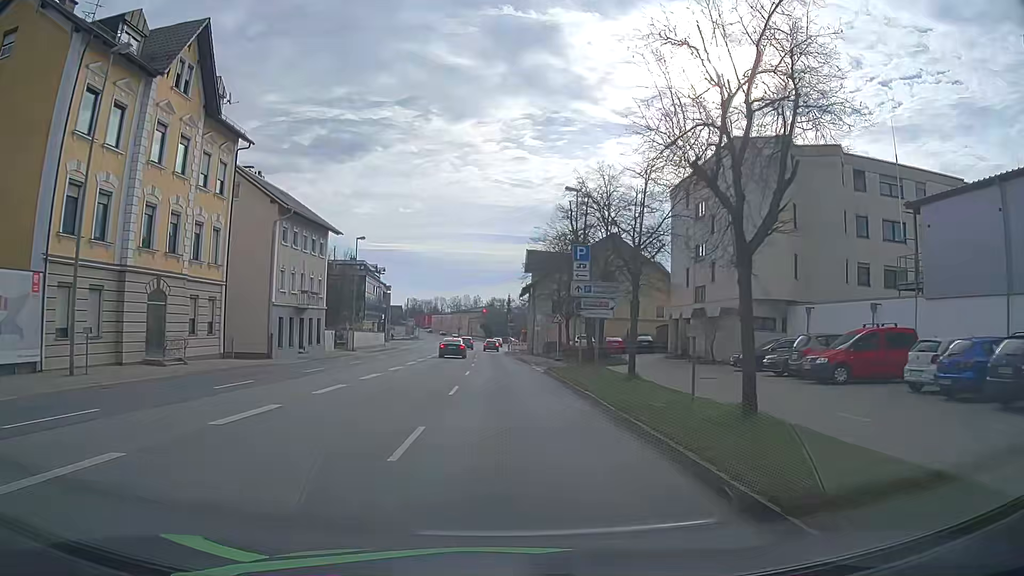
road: primary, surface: asphalt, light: Day
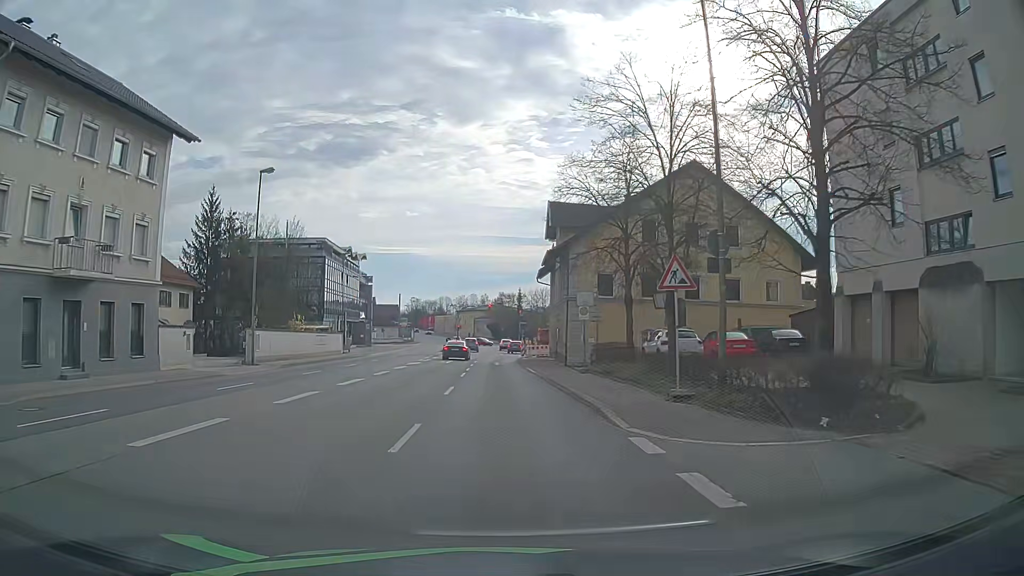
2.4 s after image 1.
(-0.2, +26.4) m; -1°
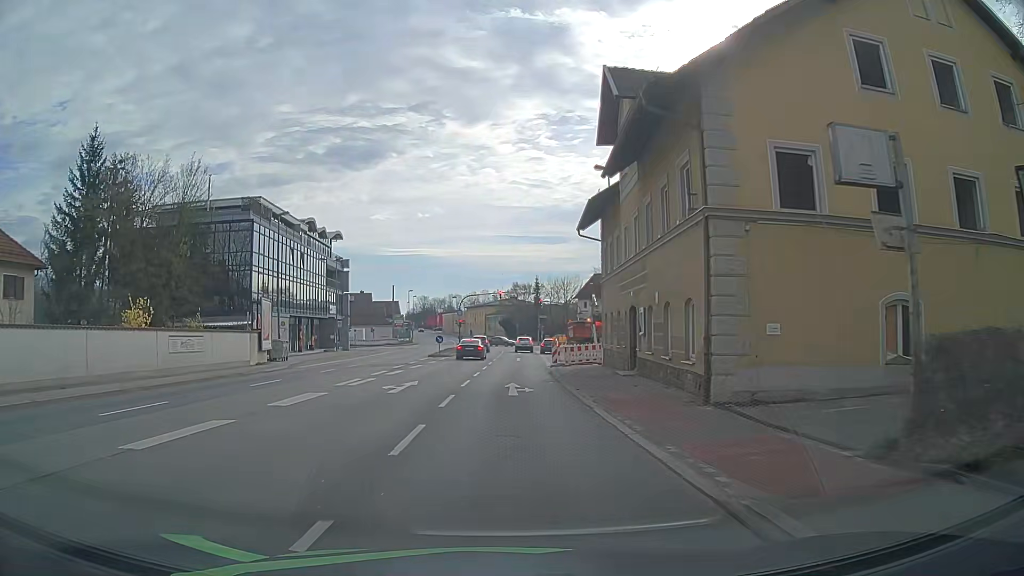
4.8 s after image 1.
(-0.2, +24.1) m; -1°
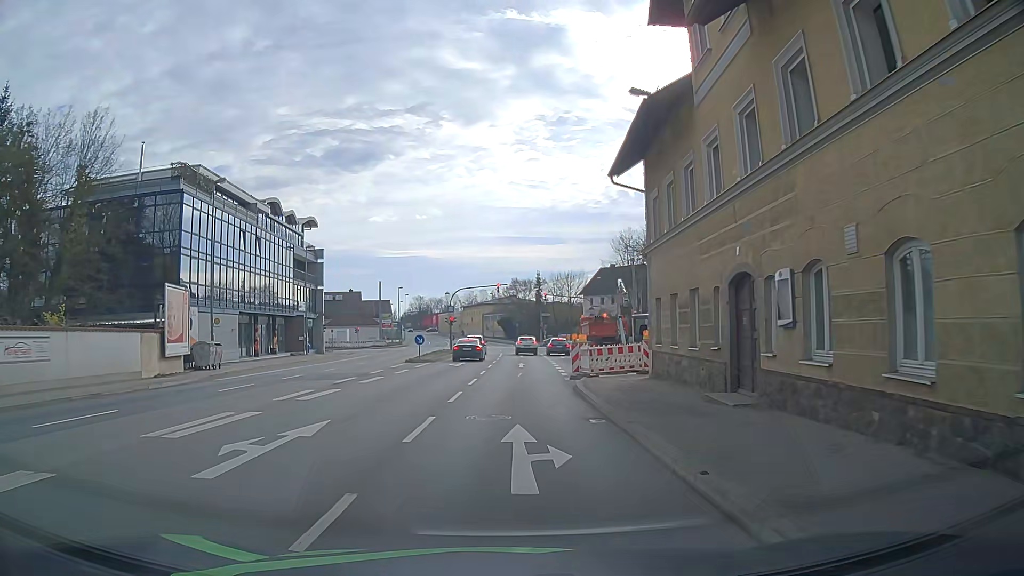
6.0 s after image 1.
(-0.1, +11.0) m; 0°
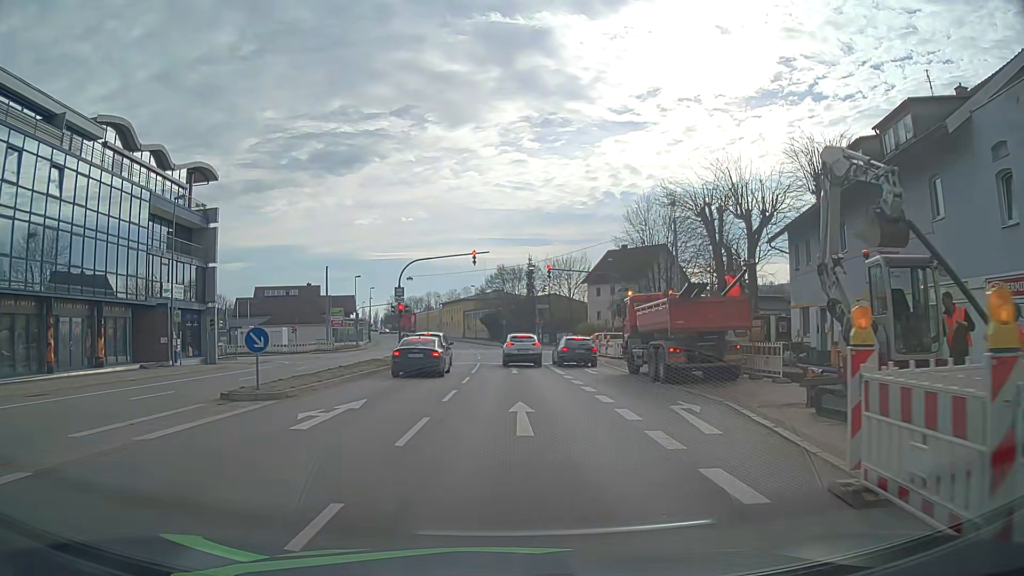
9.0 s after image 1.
(+0.2, +24.4) m; +1°
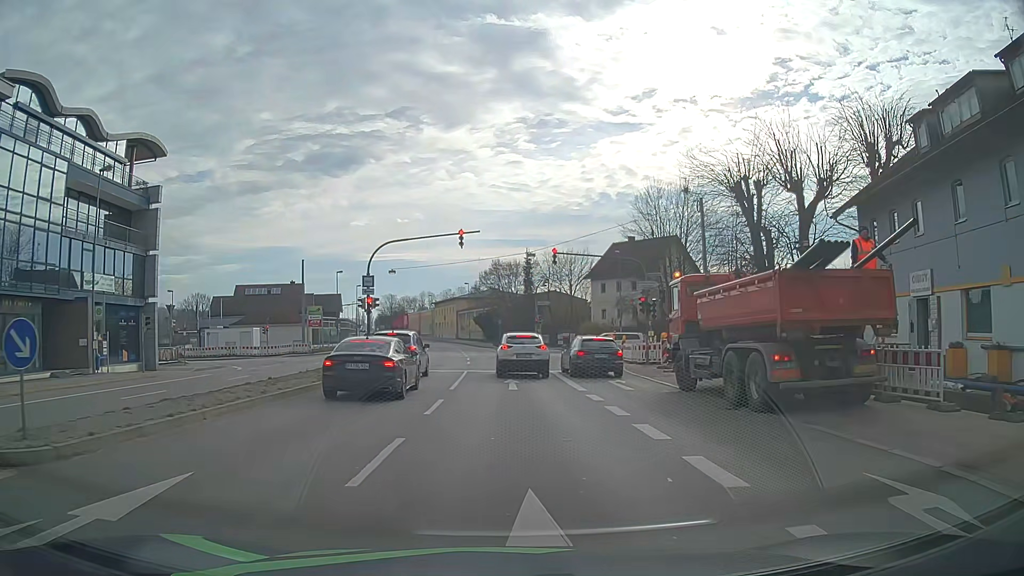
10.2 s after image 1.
(0.0, +8.2) m; 0°
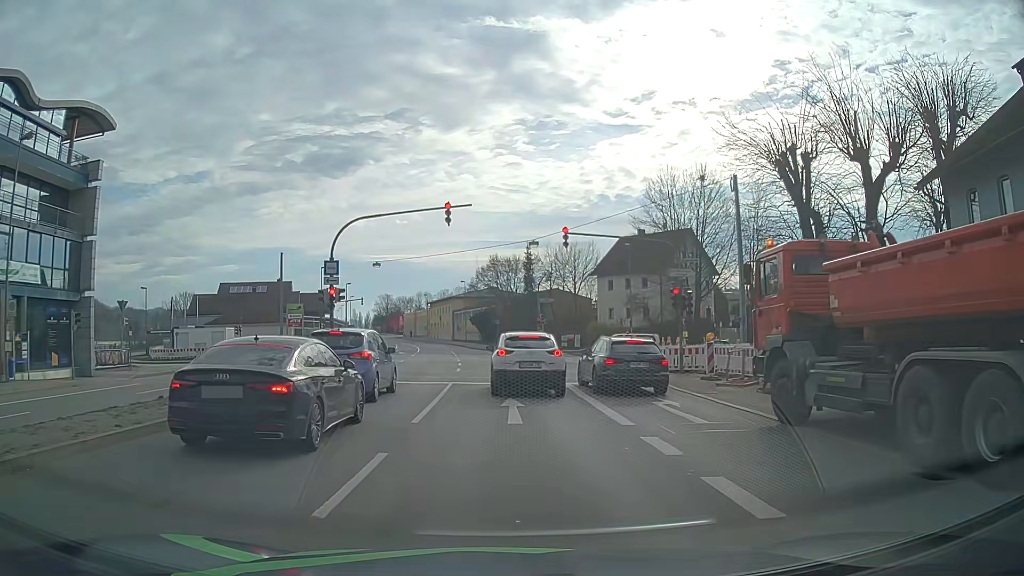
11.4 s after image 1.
(+0.1, +6.8) m; +1°
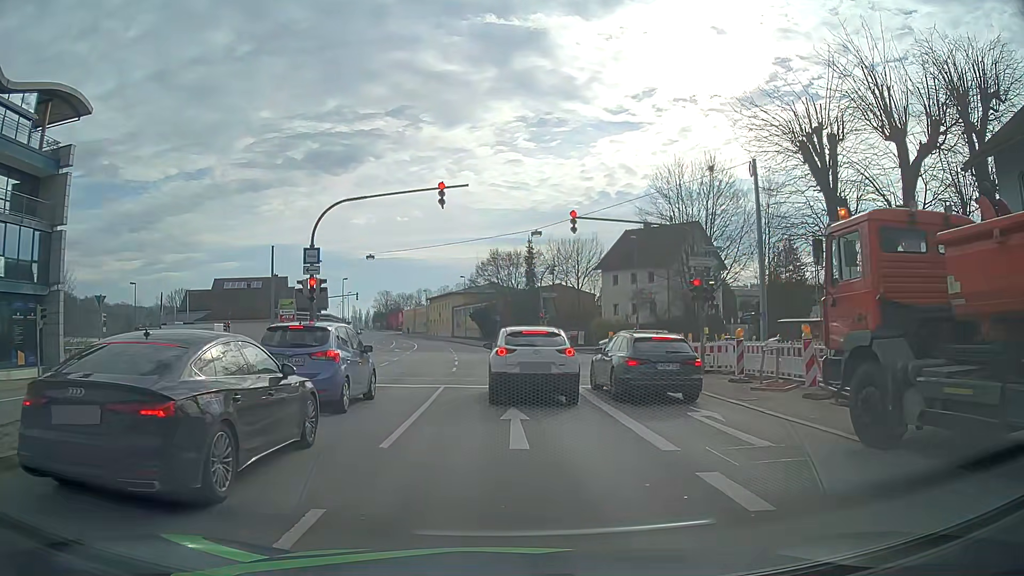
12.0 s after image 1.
(0.0, +2.8) m; -1°
